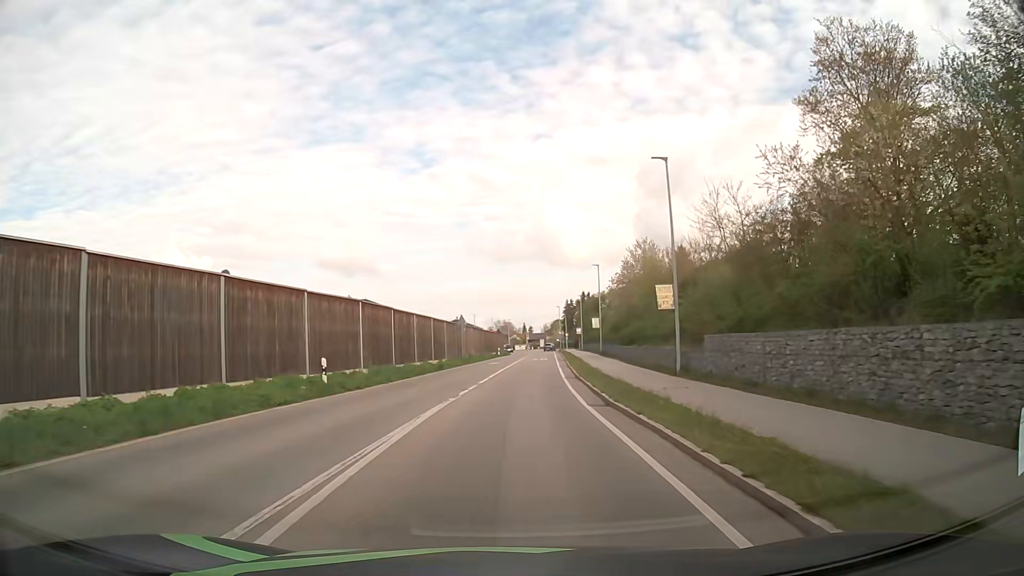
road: secondary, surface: asphalt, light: Day
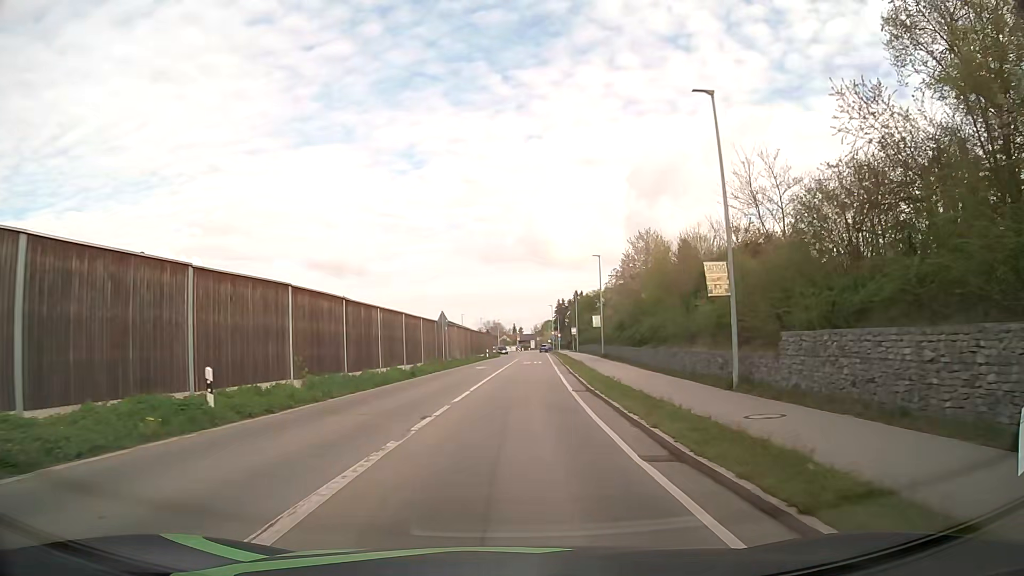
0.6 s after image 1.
(+0.1, +7.3) m; +1°
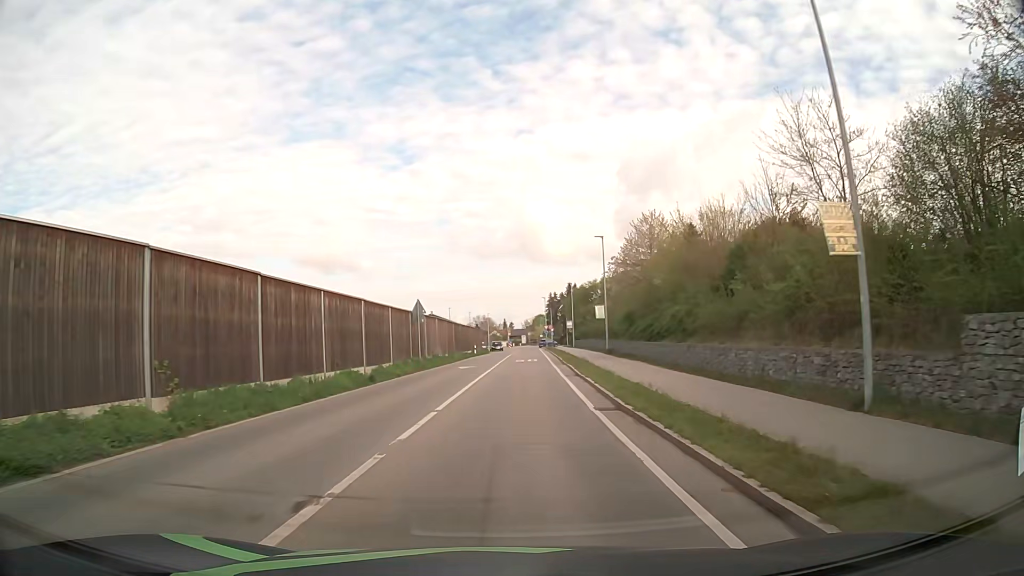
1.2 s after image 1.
(+0.1, +7.3) m; +1°
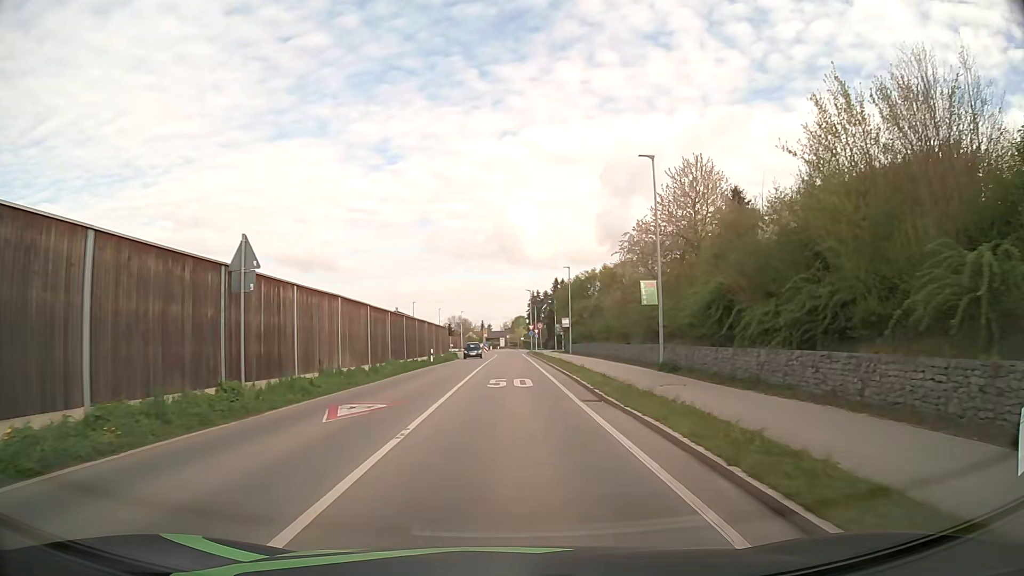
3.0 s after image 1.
(+0.2, +21.9) m; +1°
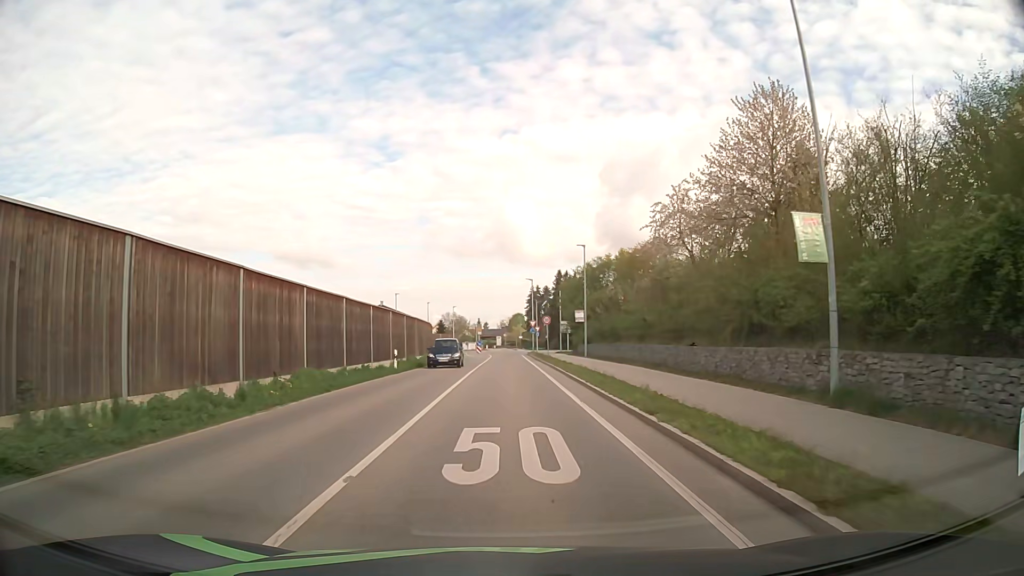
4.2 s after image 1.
(+0.1, +13.9) m; 0°
(0, +10) (0, +20) (0, +30) (0, +40) (0, +50) (0, +60) (0, +70) (0, +80) (+1, +90) (0, +100) m
